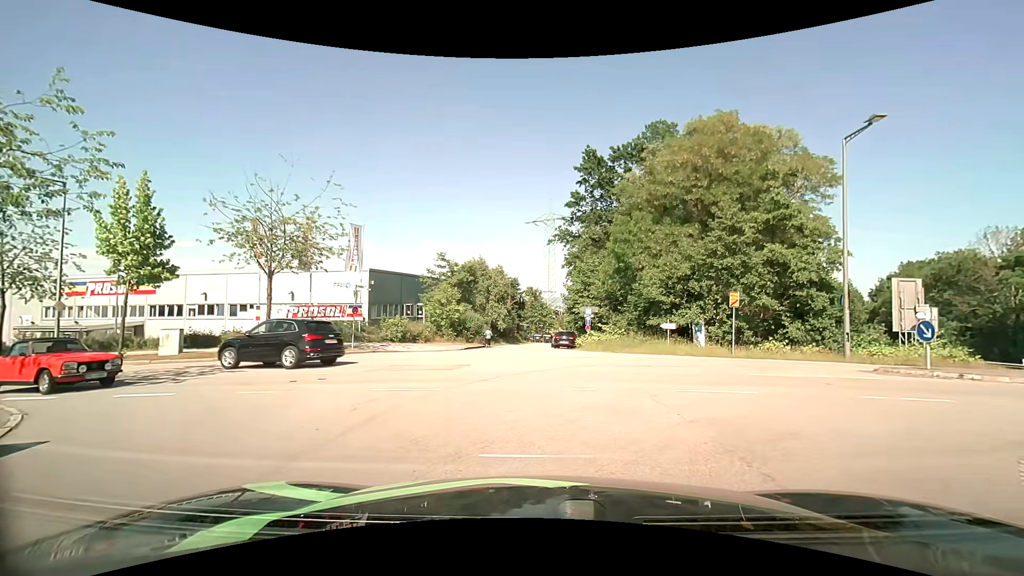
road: residential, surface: asphalt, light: Day
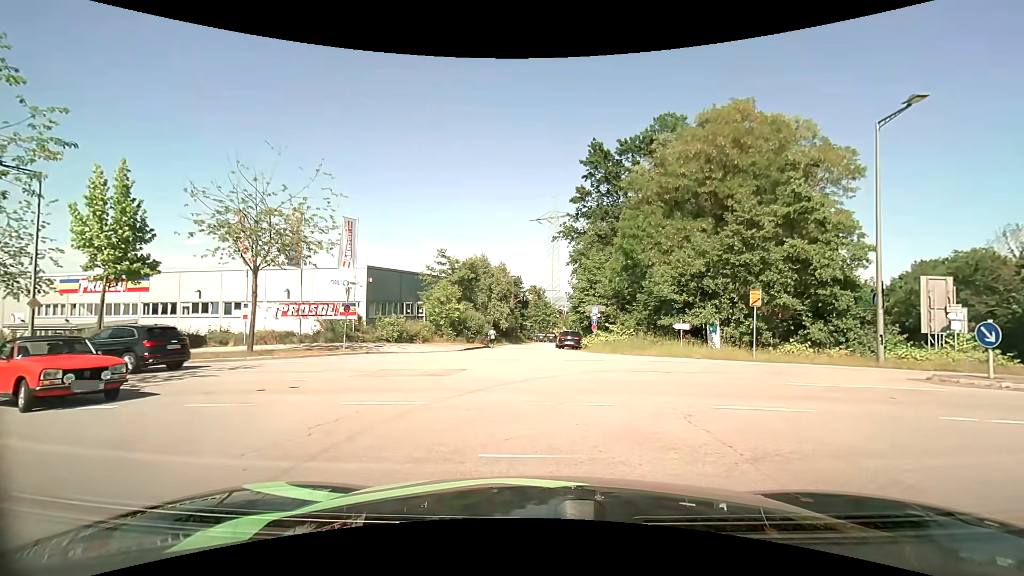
(0.0, +1.6) m; 0°
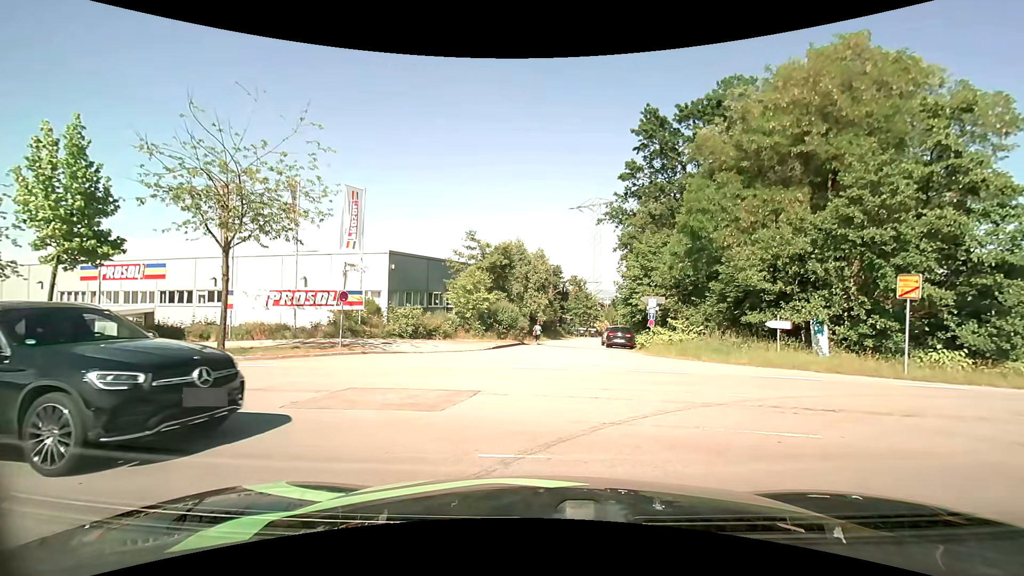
(-0.2, +5.2) m; -5°
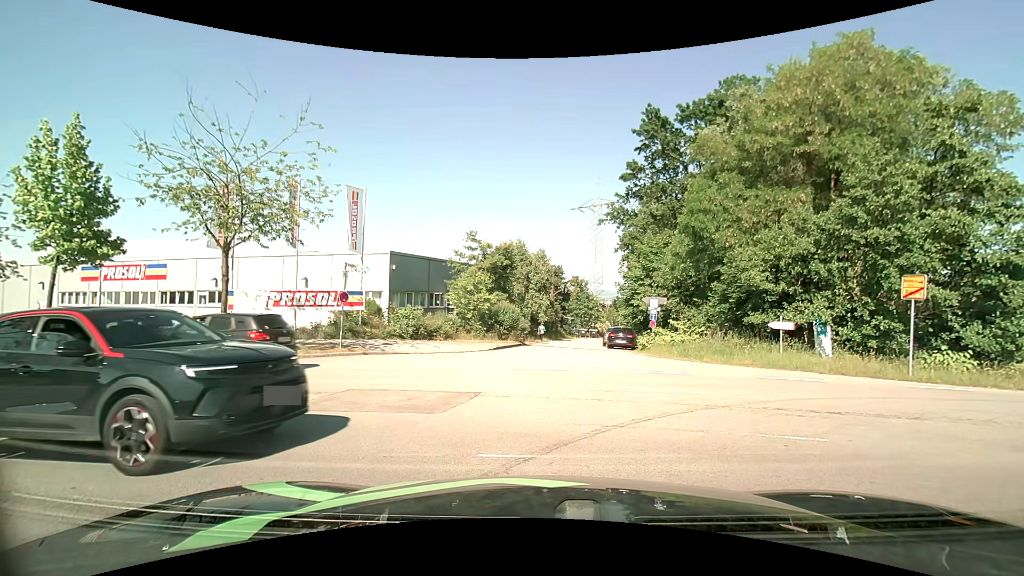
(0.0, +0.2) m; 0°
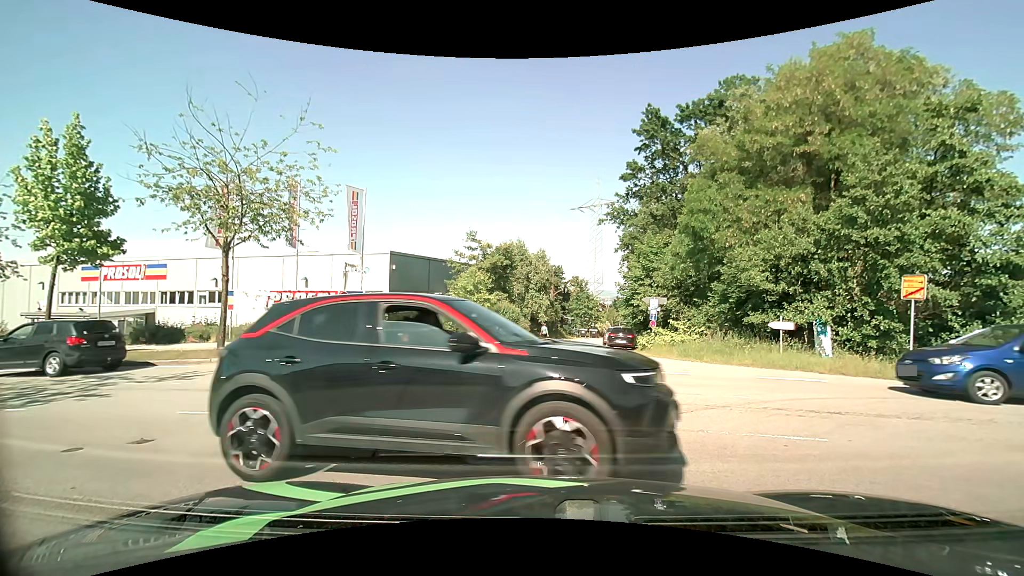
(0.0, 0.0) m; 0°
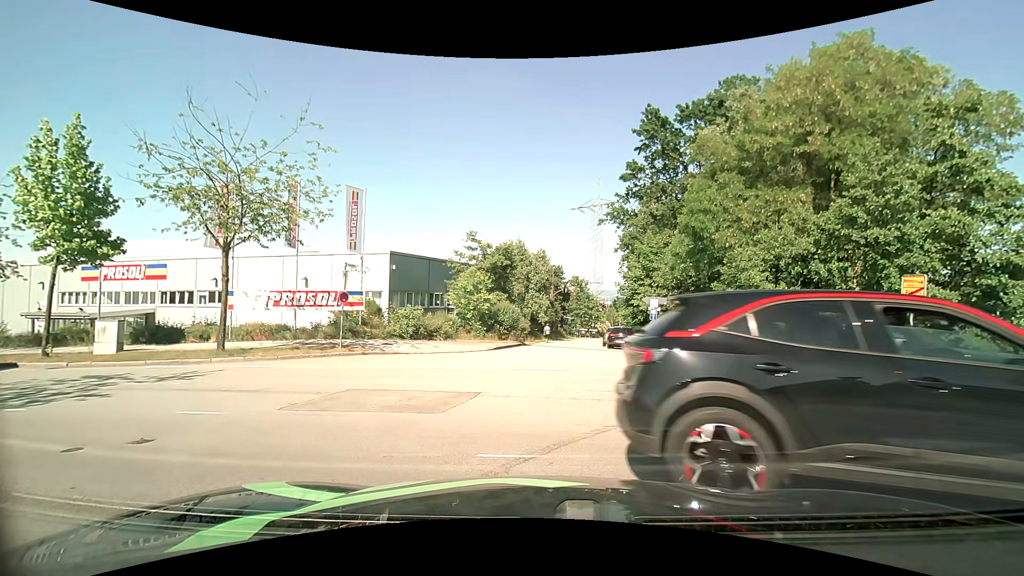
(0.0, 0.0) m; 0°
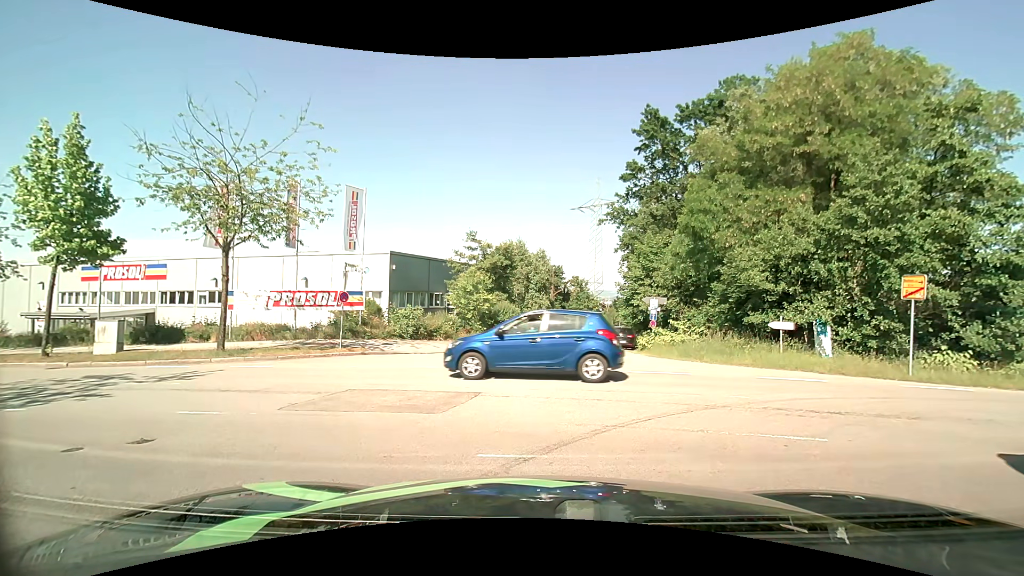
(0.0, 0.0) m; 0°
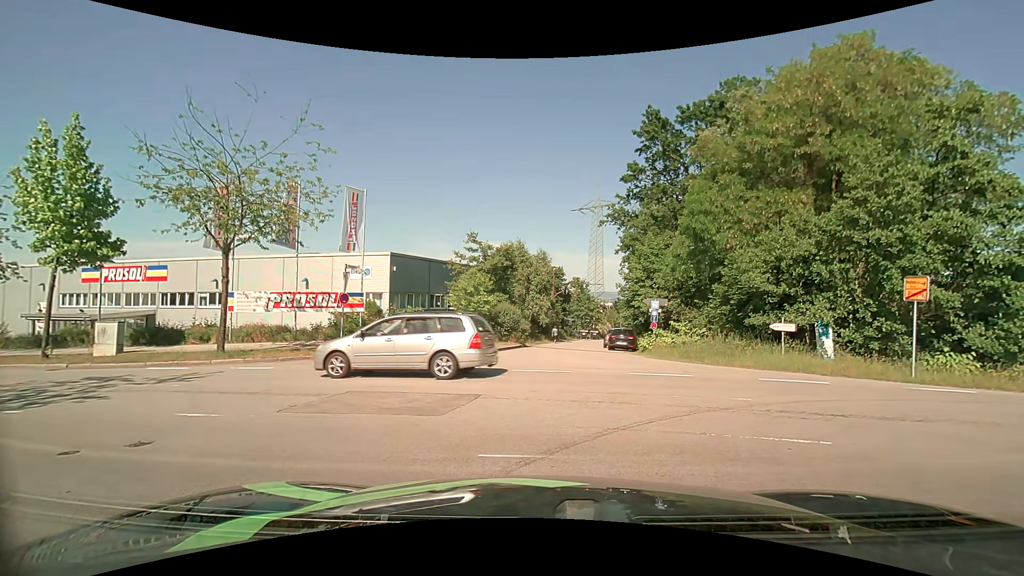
(0.0, 0.0) m; 0°
(-3, +9) (-12, +14) (-21, +17) (-31, +19) (-41, +21) (-50, +24) (-60, +26) (-70, +29) (-79, +33) (-88, +36) m
